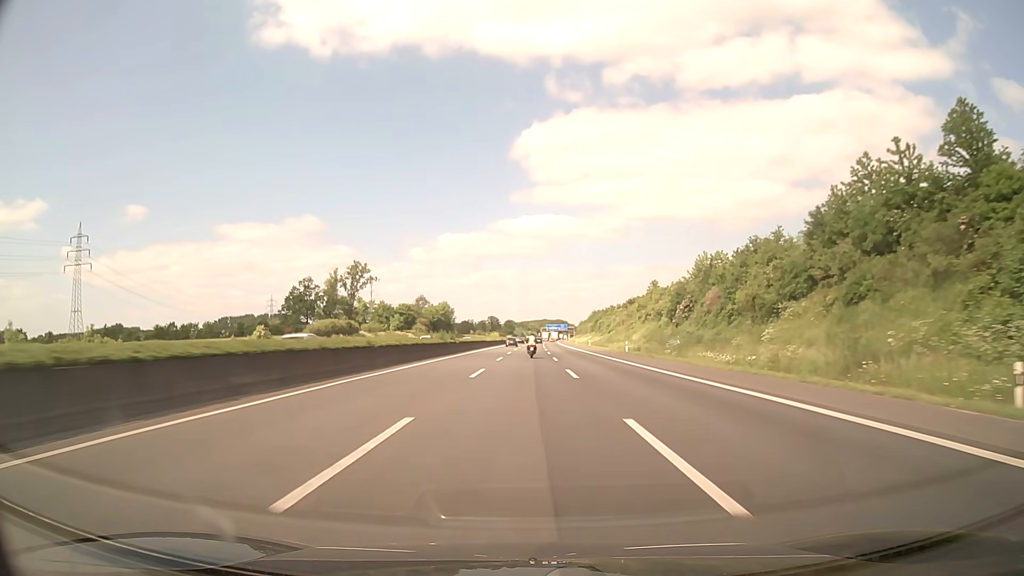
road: motorway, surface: asphalt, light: Day
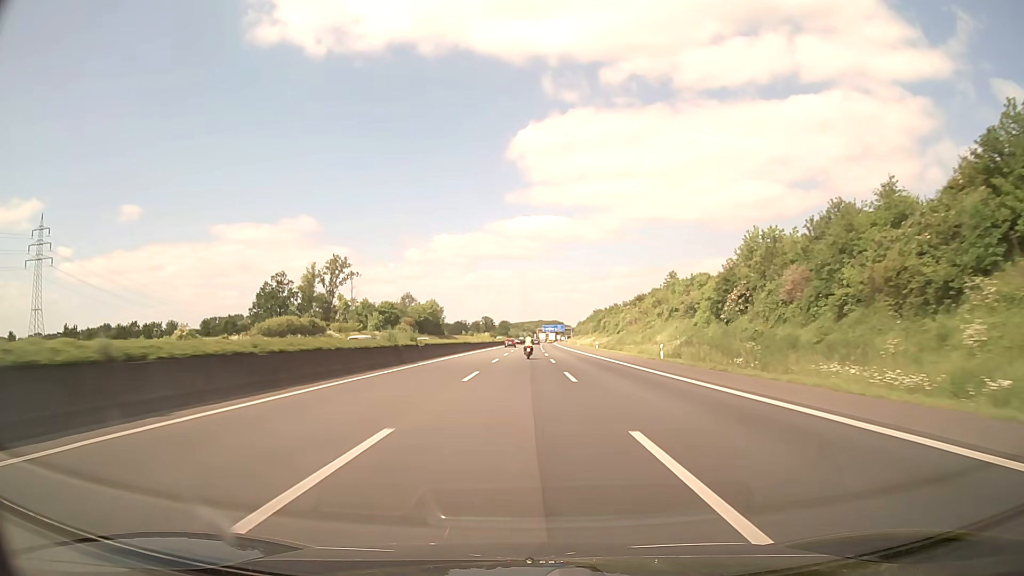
(+0.1, +19.1) m; 0°
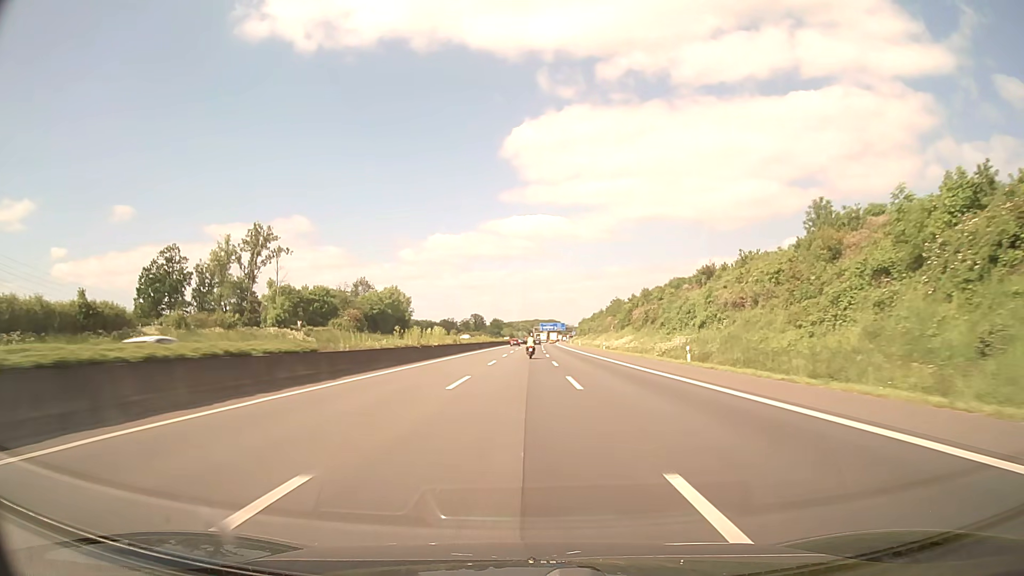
(+0.2, +57.2) m; 0°
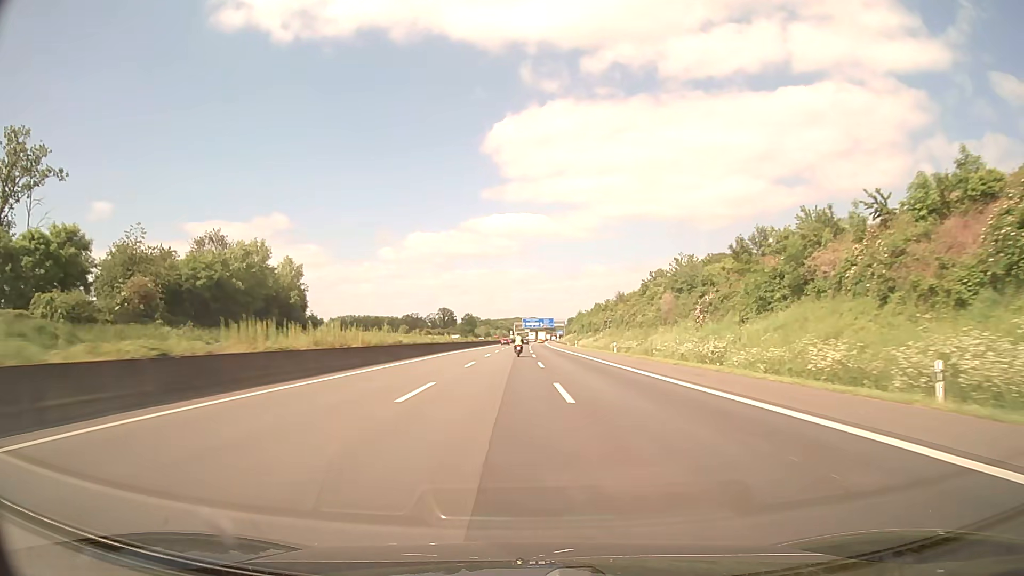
(+0.6, +76.1) m; +1°
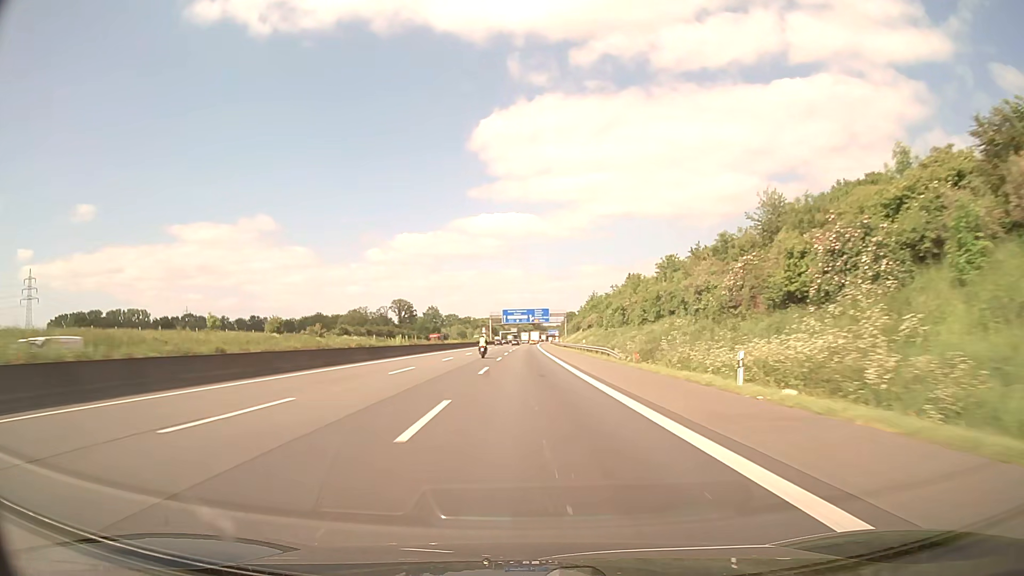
(+2.2, +95.0) m; +1°
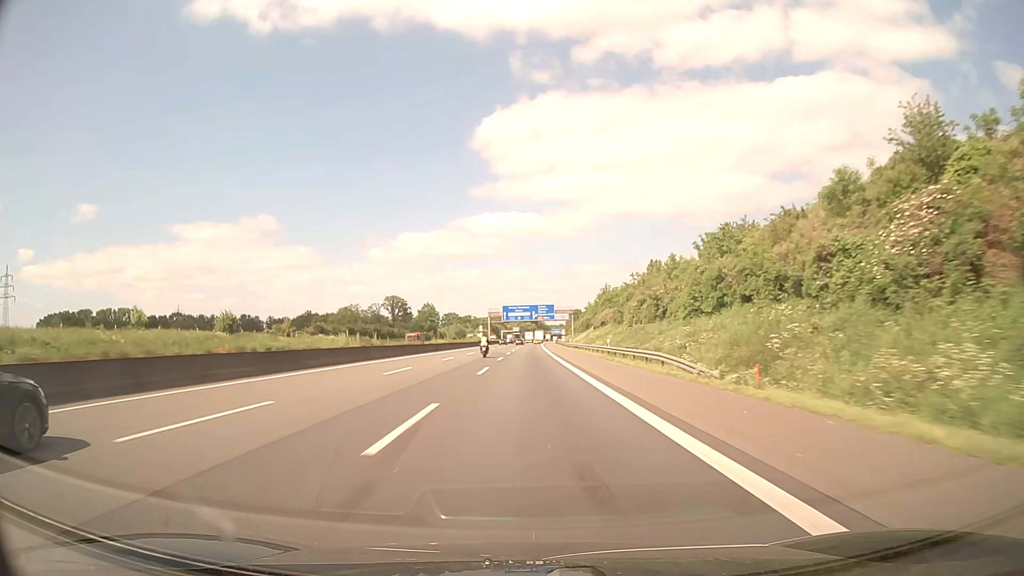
(0.0, +19.0) m; 0°
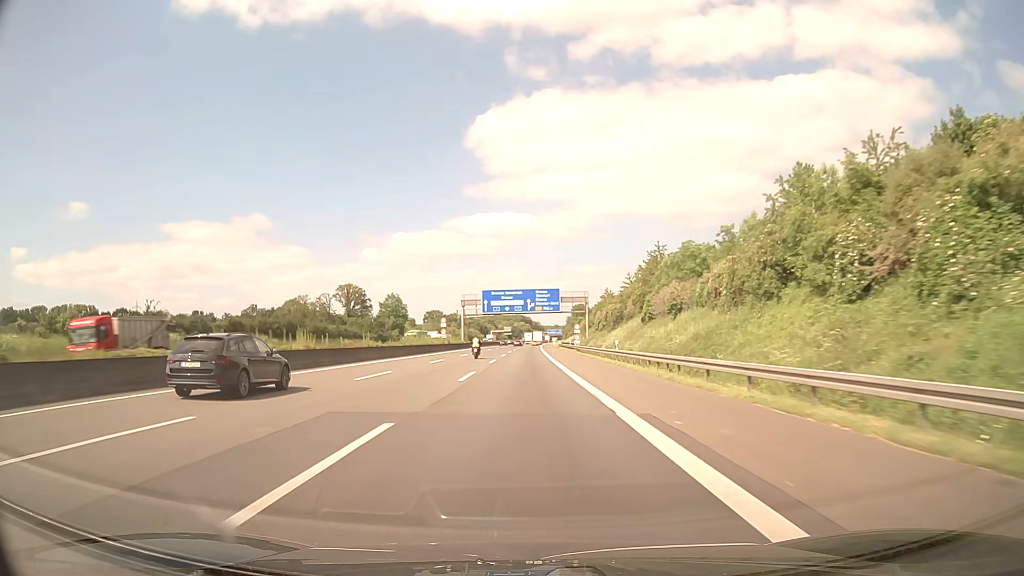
(+0.1, +57.0) m; 0°
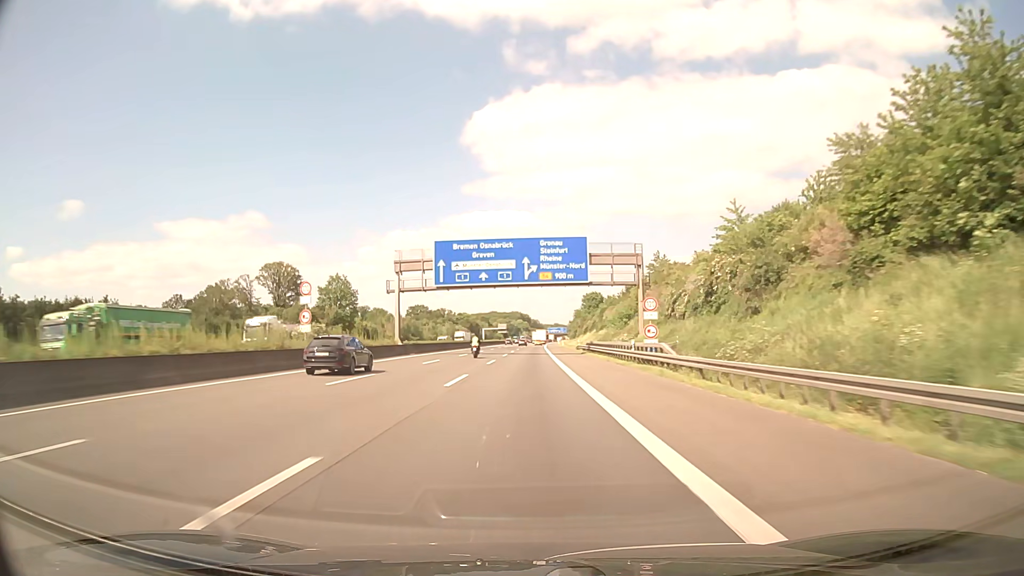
(+0.2, +57.0) m; 0°
(0, +10) (0, +20) (0, +30) (0, +40) (0, +50) (0, +60) (0, +70) (0, +80) (0, +90) (+1, +100) m
